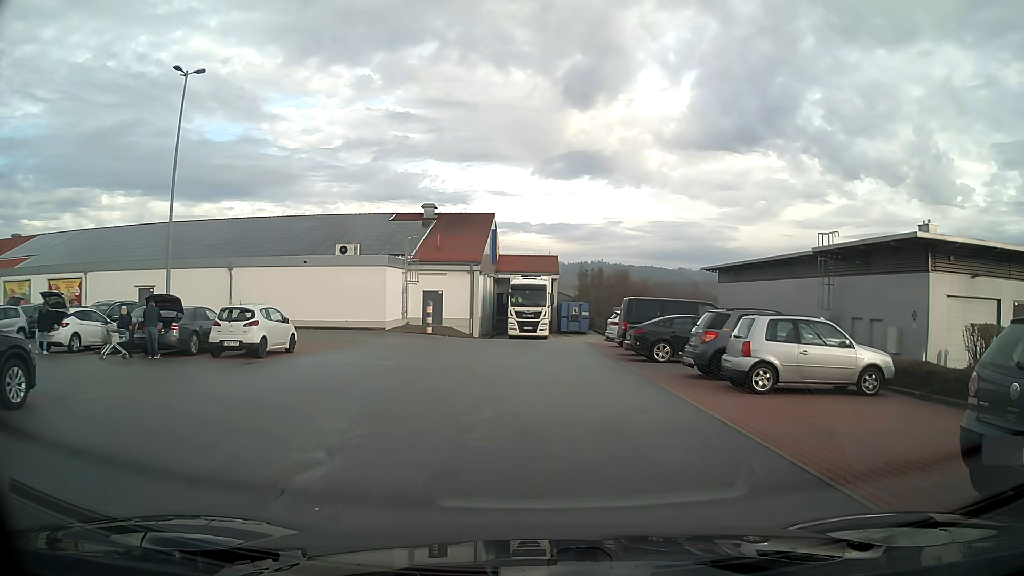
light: Day
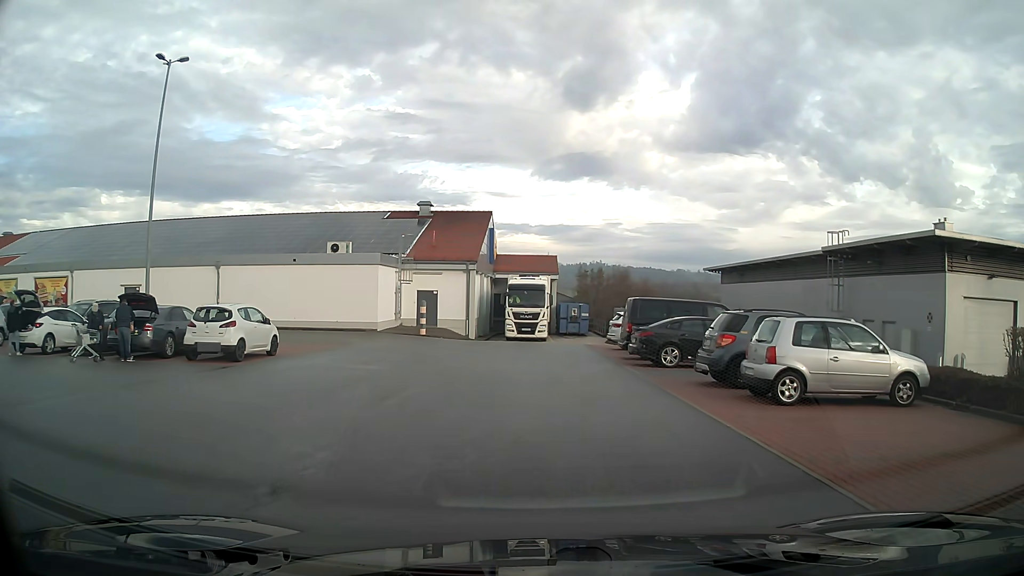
(0.0, +1.4) m; 0°
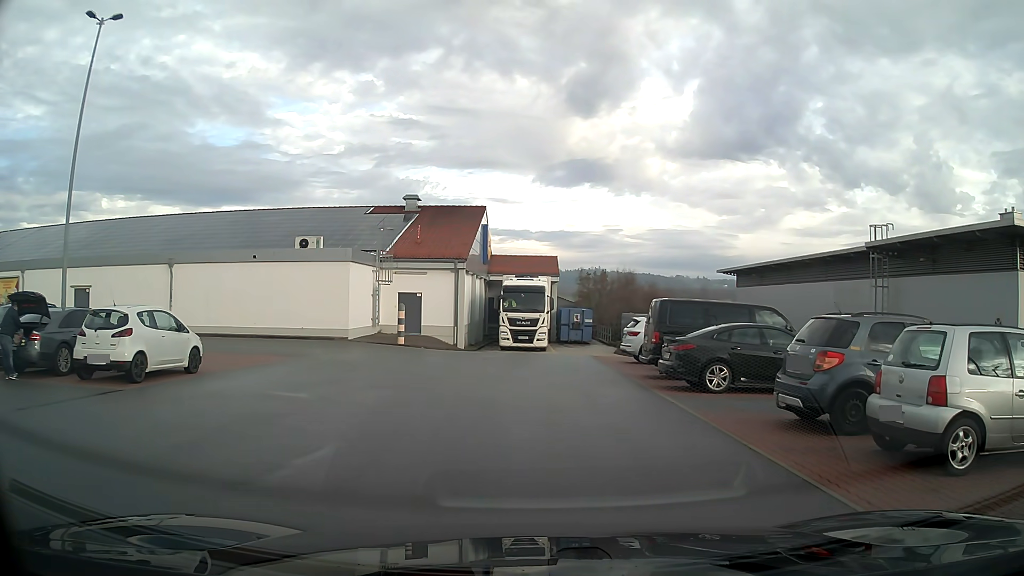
(0.0, +4.9) m; 0°
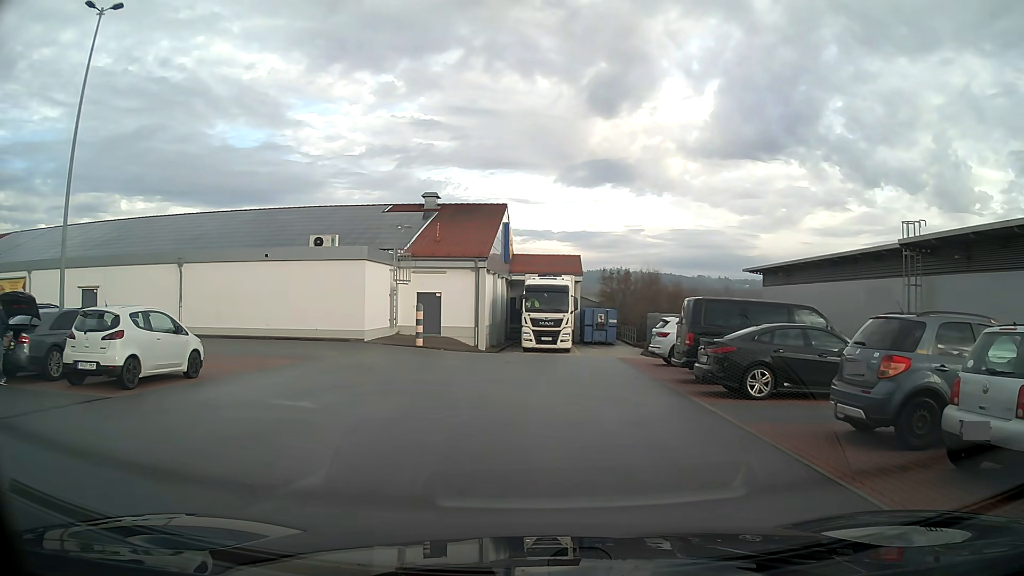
(0.0, +1.1) m; -3°
(-6, +7) (-16, +8) (-26, +10) (-36, +10) (-46, +11) (-54, +6) (-53, -4) (-46, -9) (-36, -11) (-26, -11) m
